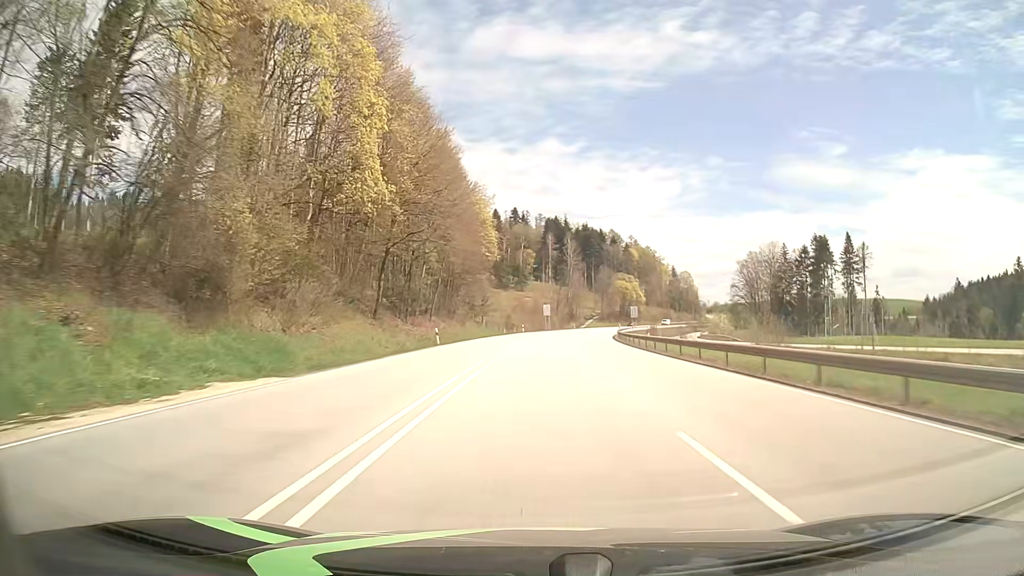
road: primary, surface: asphalt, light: Day
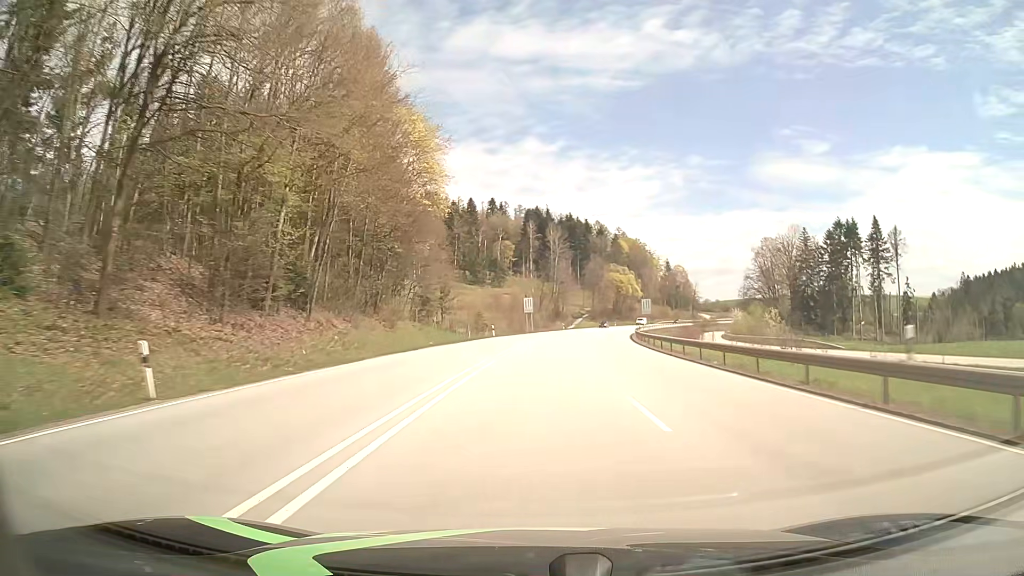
(+0.4, +31.6) m; +2°
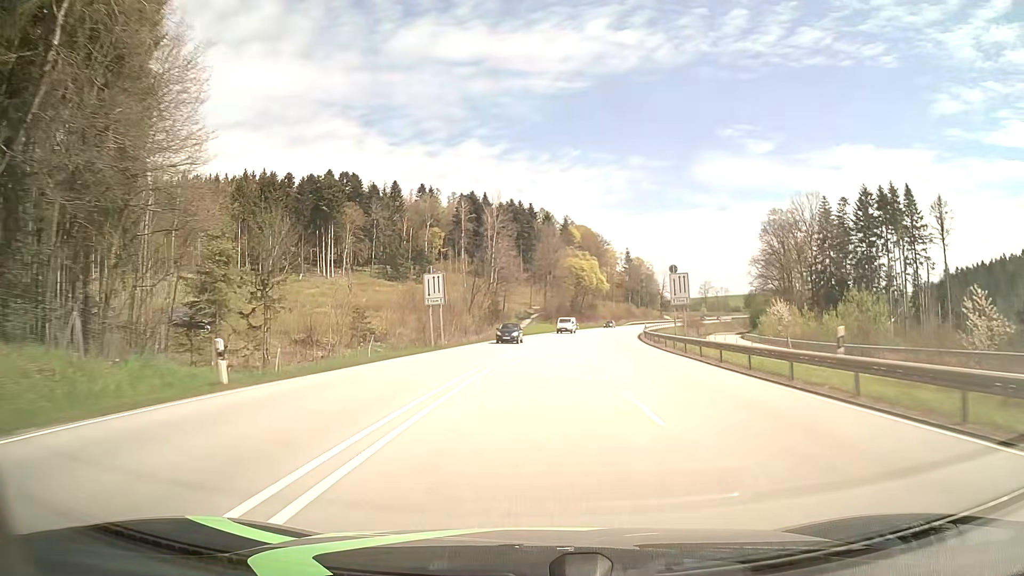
(+1.6, +47.4) m; +5°
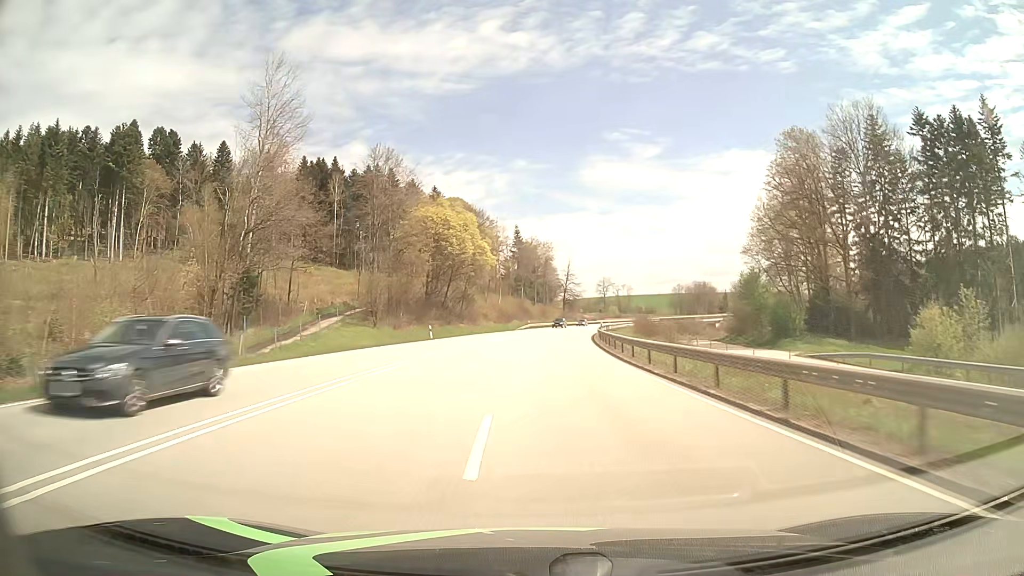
(+6.1, +62.9) m; +10°
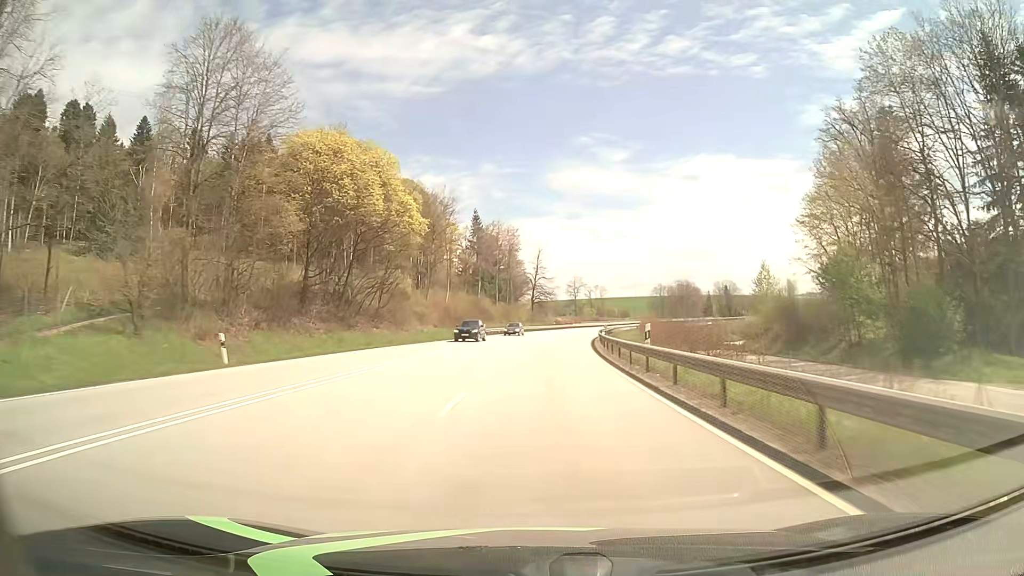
(+0.8, +31.6) m; +3°
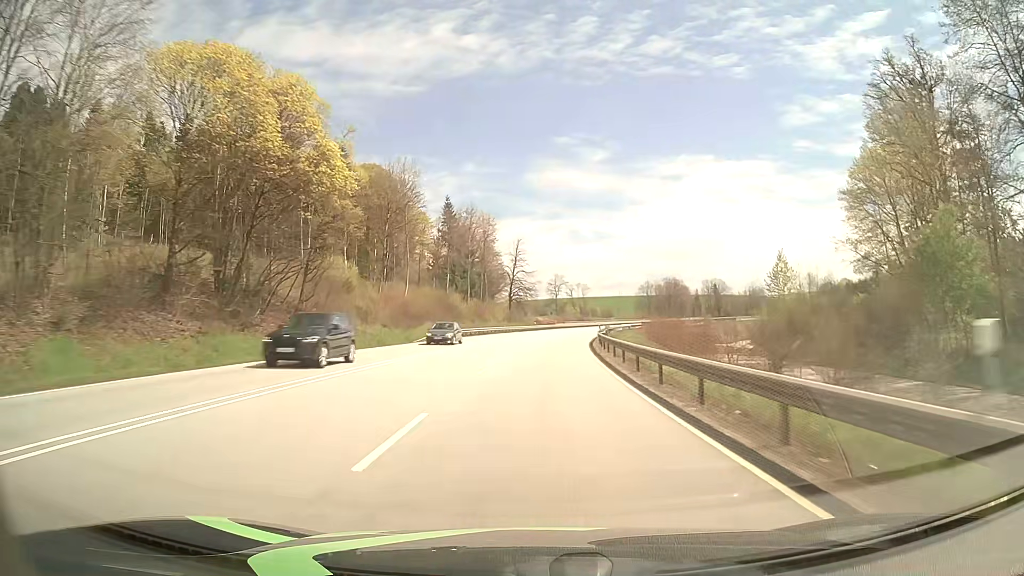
(+0.2, +15.8) m; +2°
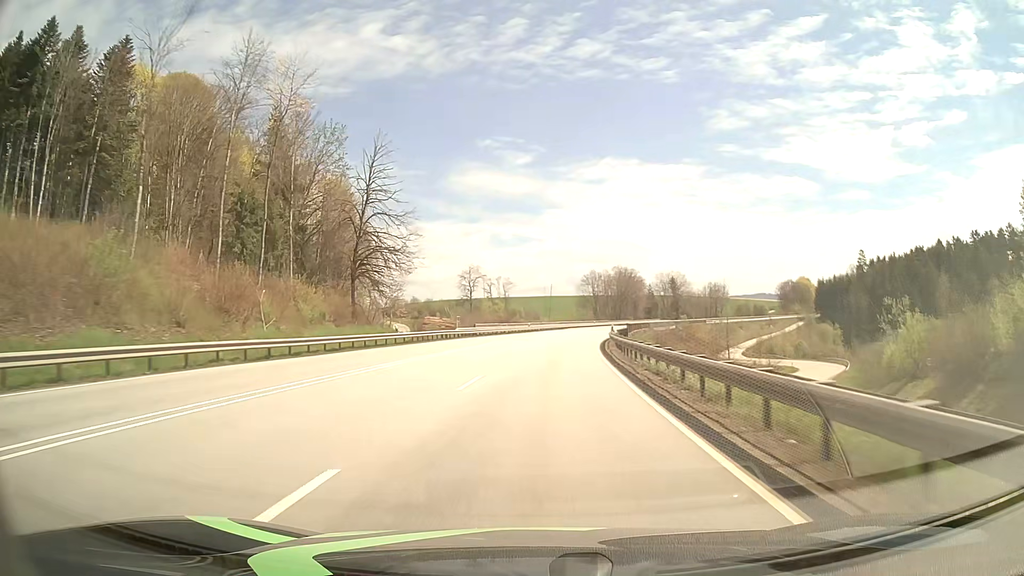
(+3.8, +63.3) m; +7°
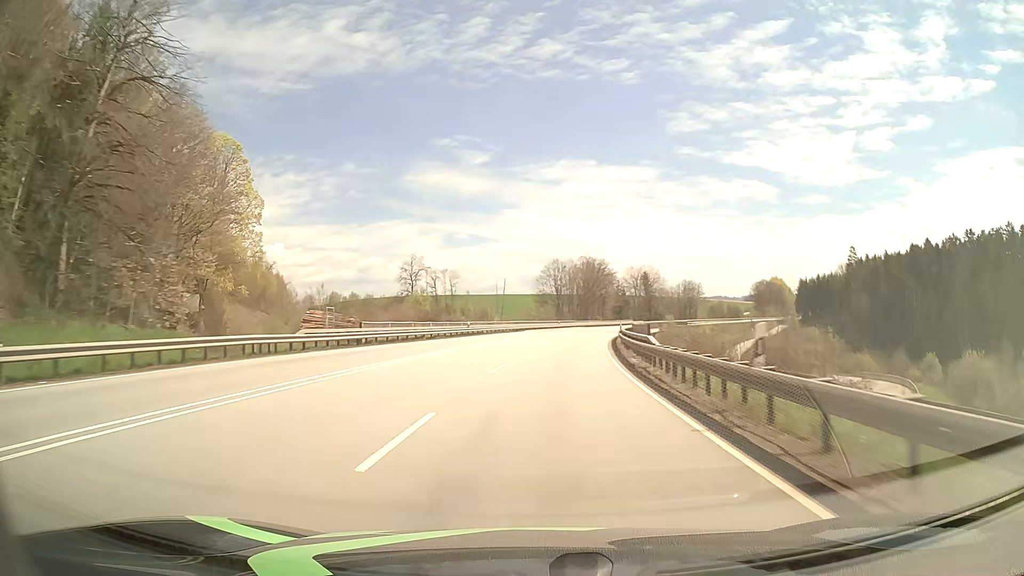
(+1.0, +31.7) m; +4°
